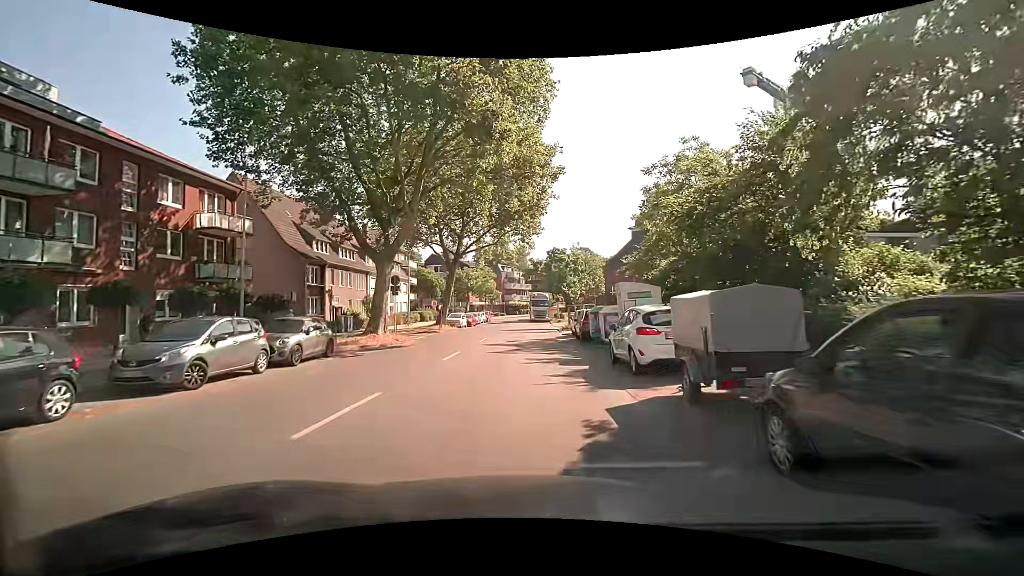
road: tertiary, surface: asphalt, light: Day
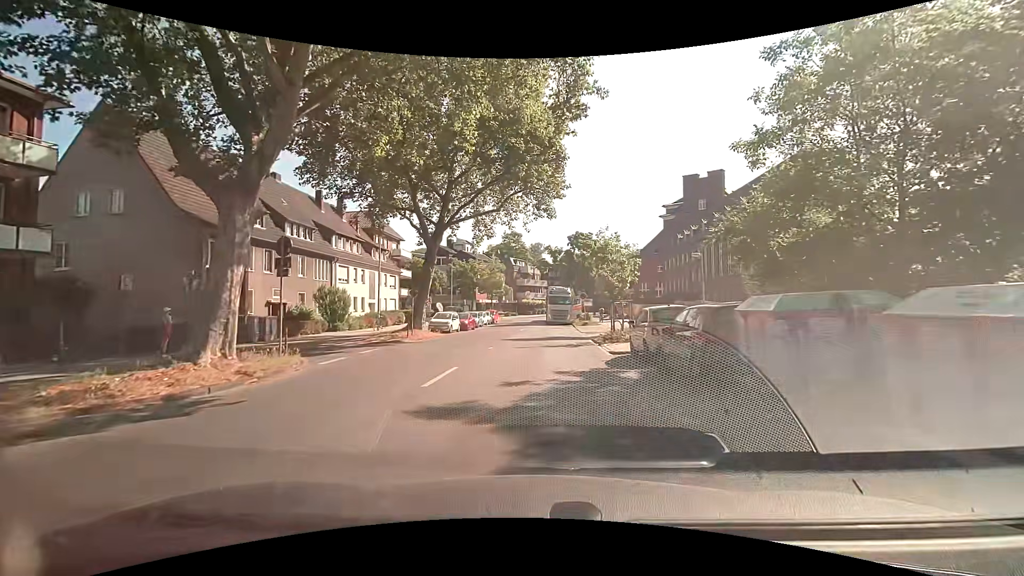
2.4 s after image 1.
(-0.3, +14.6) m; -2°
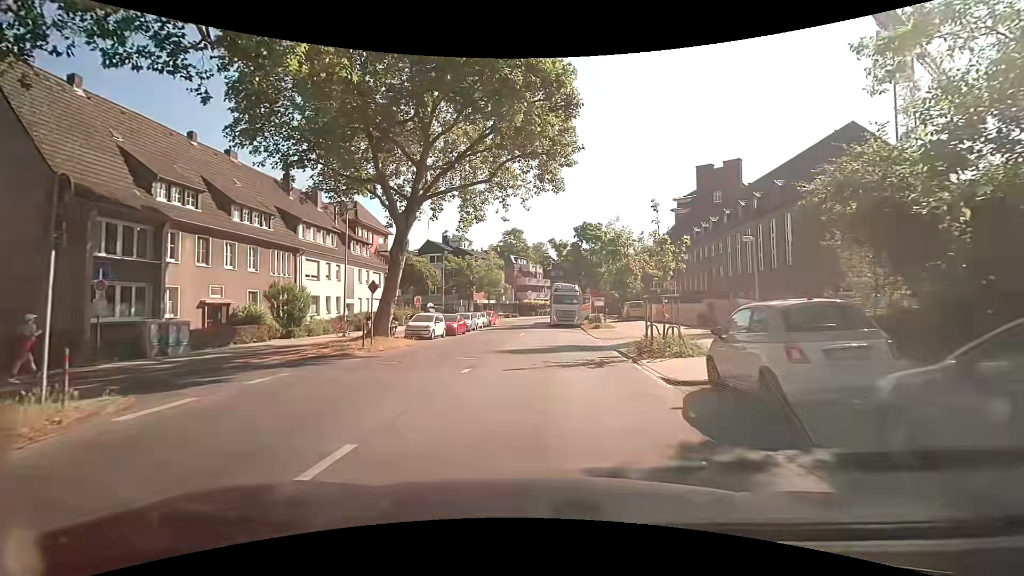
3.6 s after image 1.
(0.0, +7.0) m; 0°
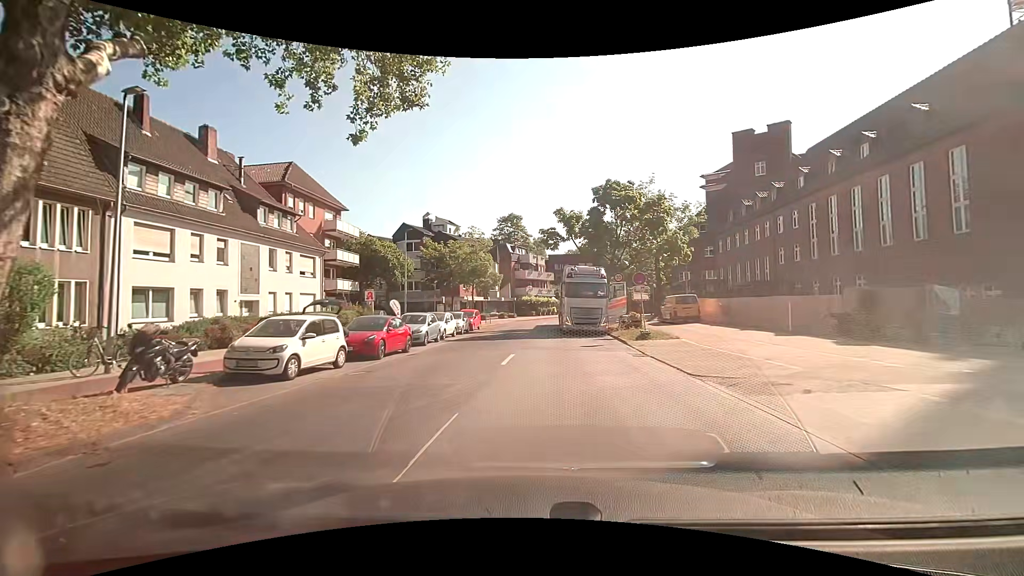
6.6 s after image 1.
(-0.1, +16.7) m; -2°
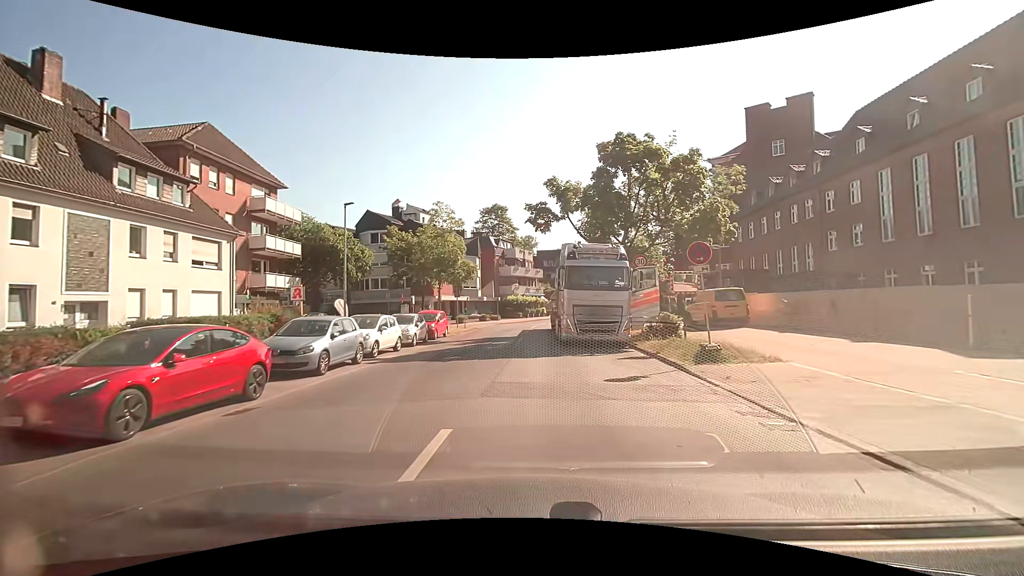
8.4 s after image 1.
(+0.5, +10.0) m; +4°
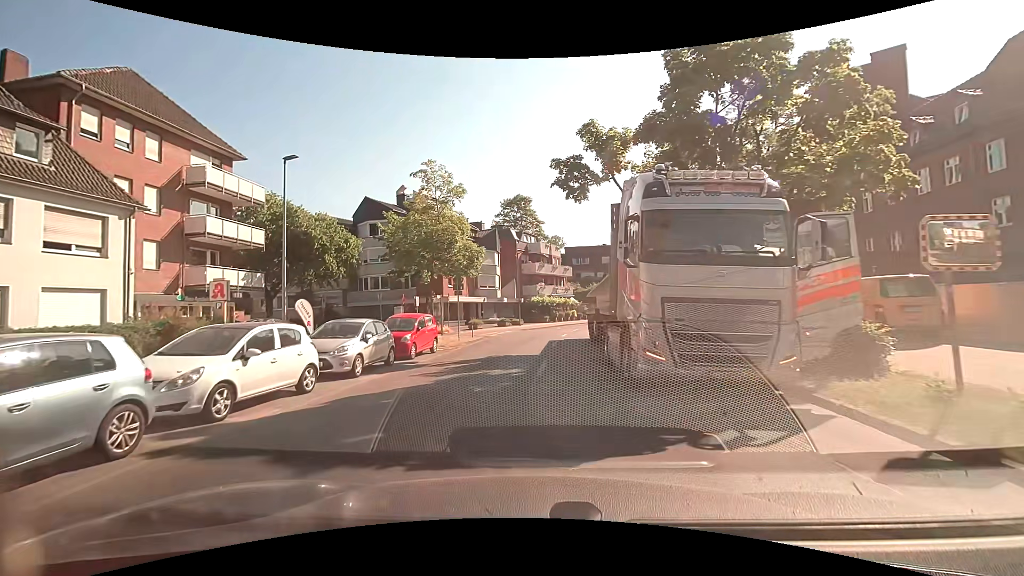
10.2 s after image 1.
(-0.1, +9.9) m; -3°
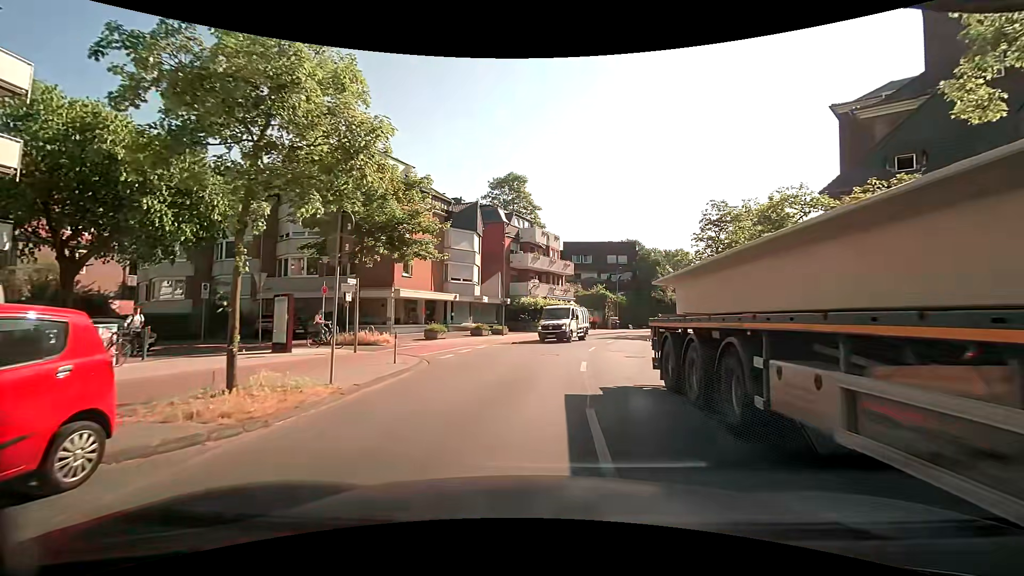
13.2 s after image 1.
(-0.3, +15.4) m; 0°
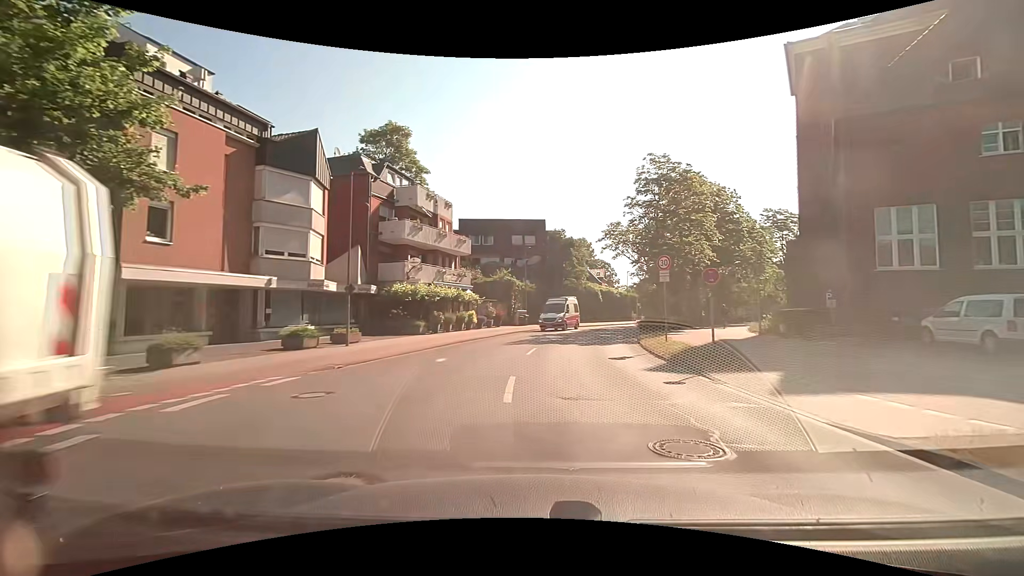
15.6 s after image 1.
(+0.9, +14.9) m; +12°
